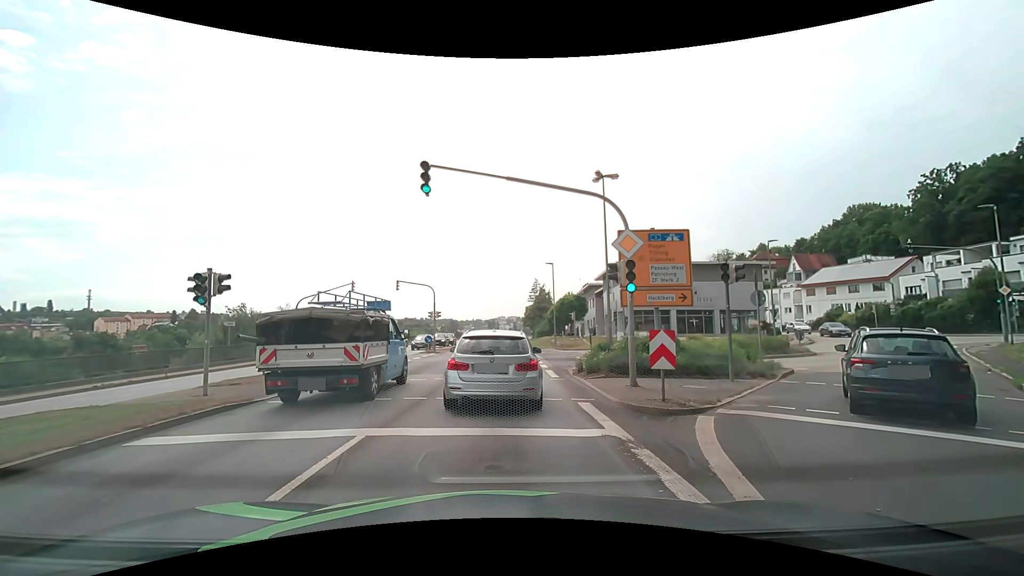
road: primary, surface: asphalt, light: Day
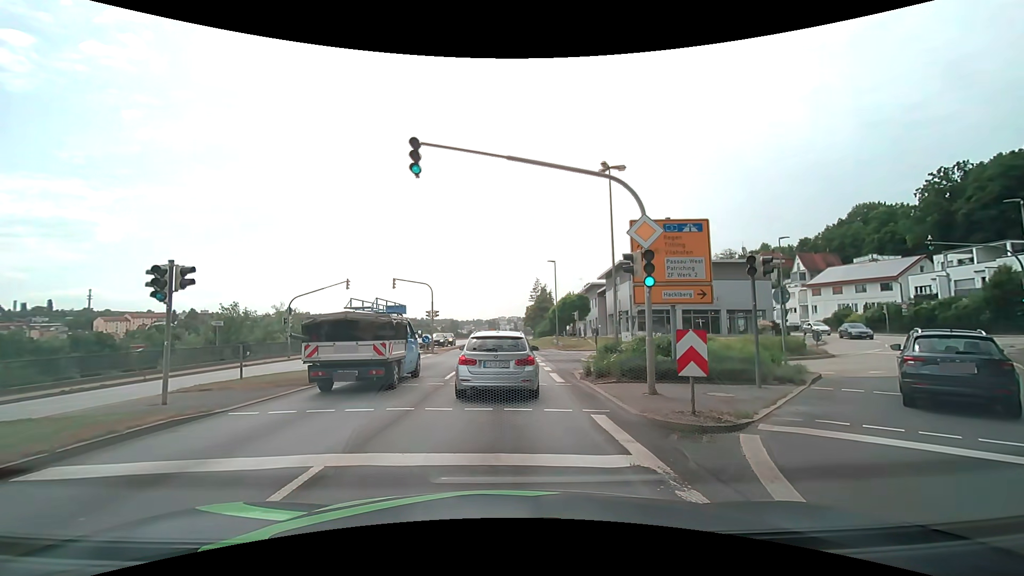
(0.0, +1.7) m; -2°
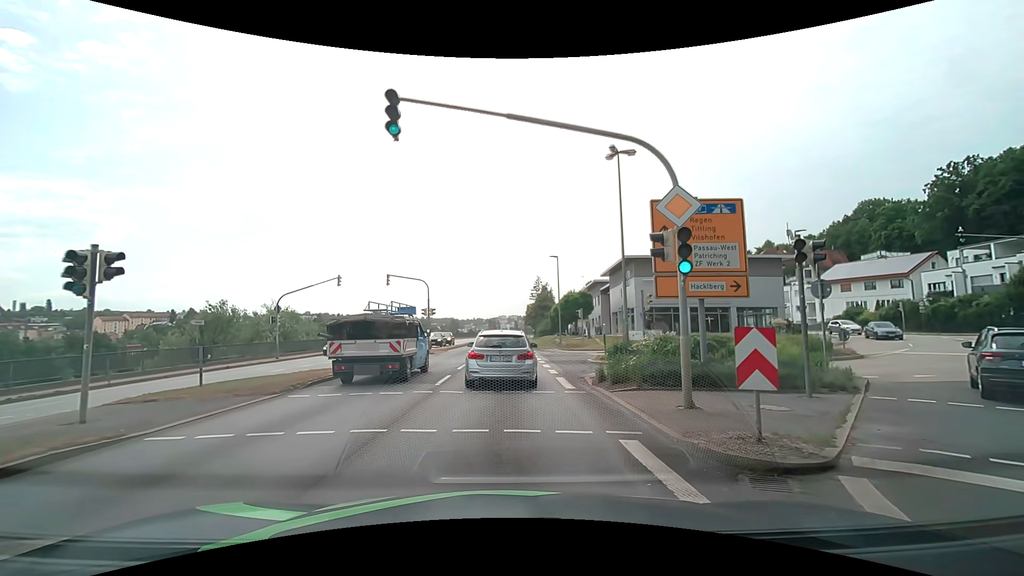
(0.0, +2.3) m; +1°
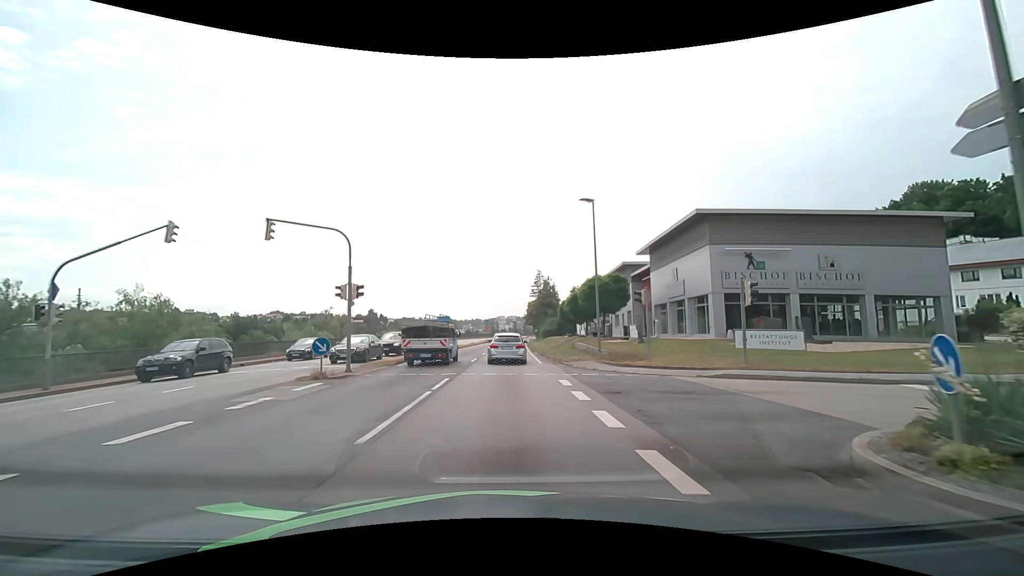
(-0.1, +19.4) m; -1°
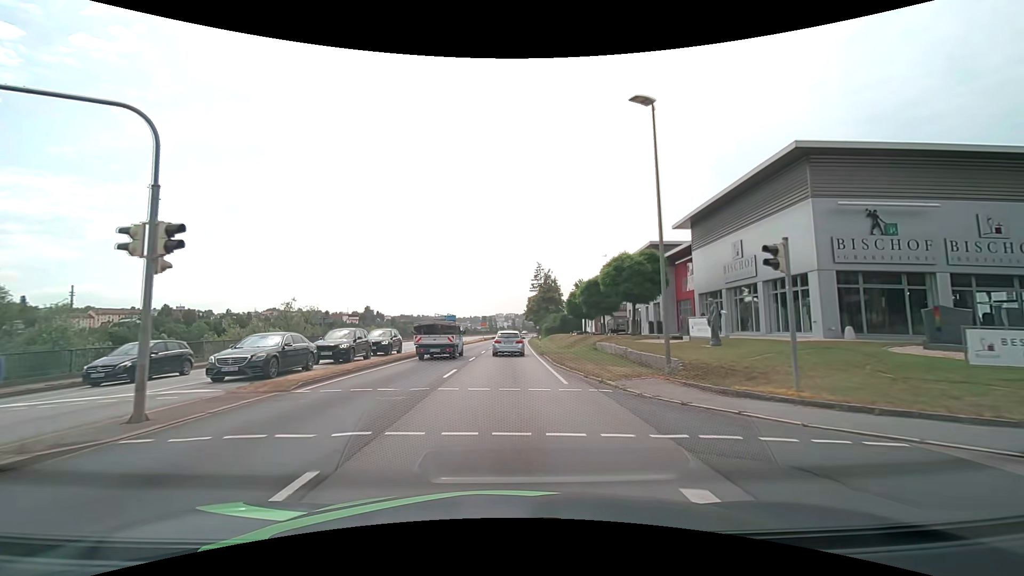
(+0.1, +10.8) m; +1°
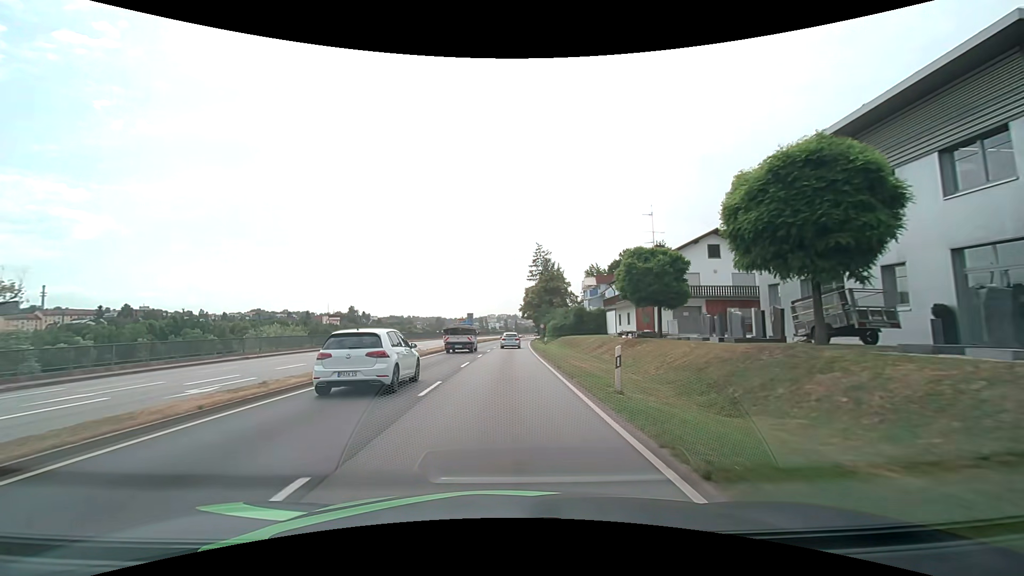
(+0.2, +31.8) m; +1°
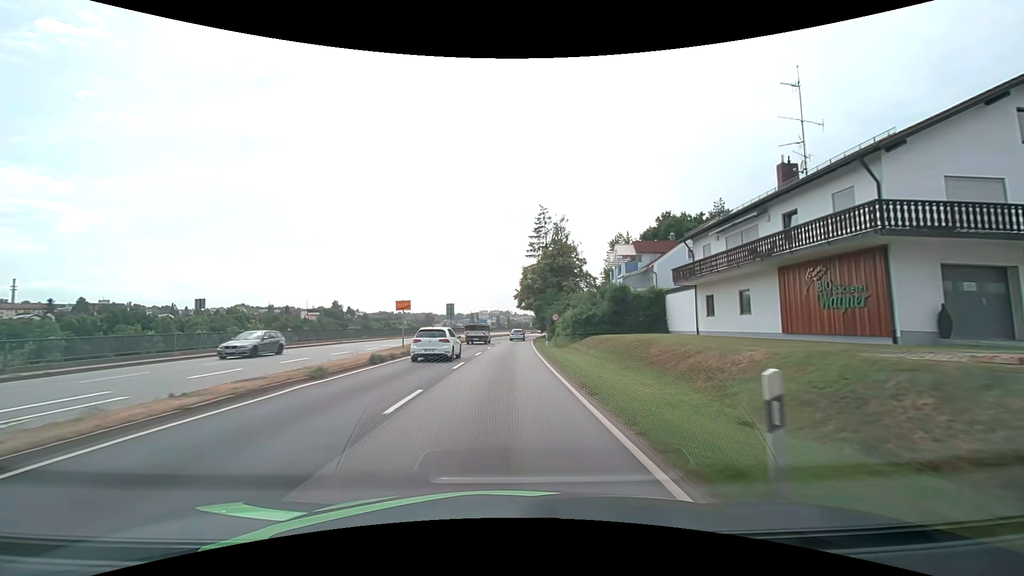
(+0.3, +29.8) m; +1°
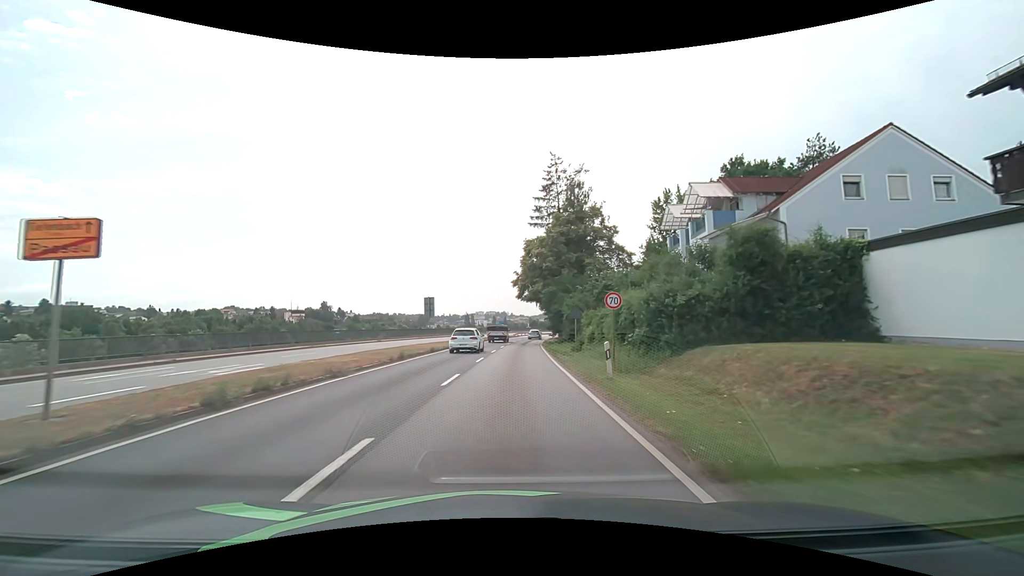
(+0.2, +23.5) m; +1°
(0, +10) (0, +20) (+1, +30) (+1, +40) (+2, +50) (+2, +60) (+3, +70) (+4, +80) (+6, +90) (+8, +100) m
